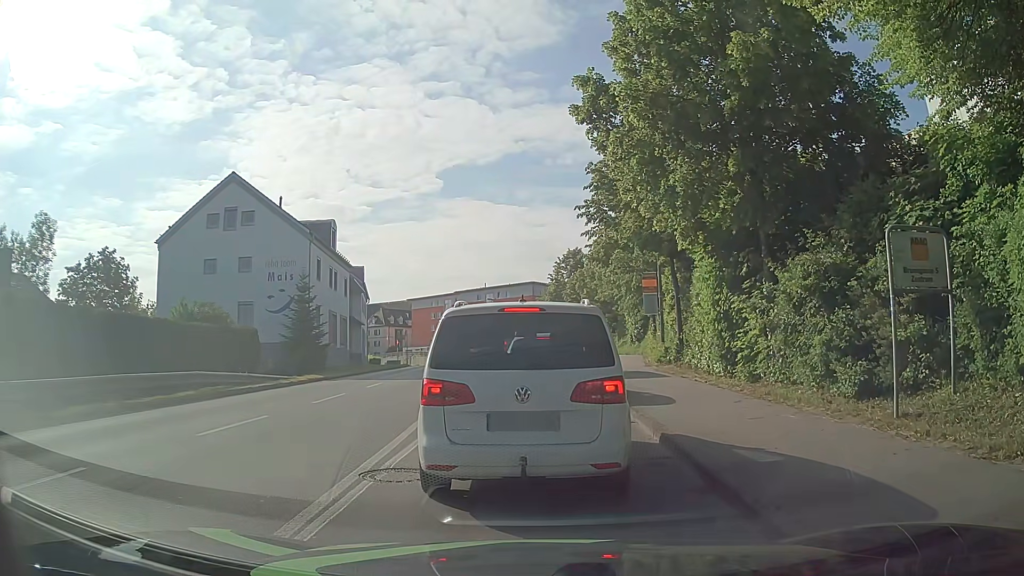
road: tertiary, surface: asphalt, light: Day
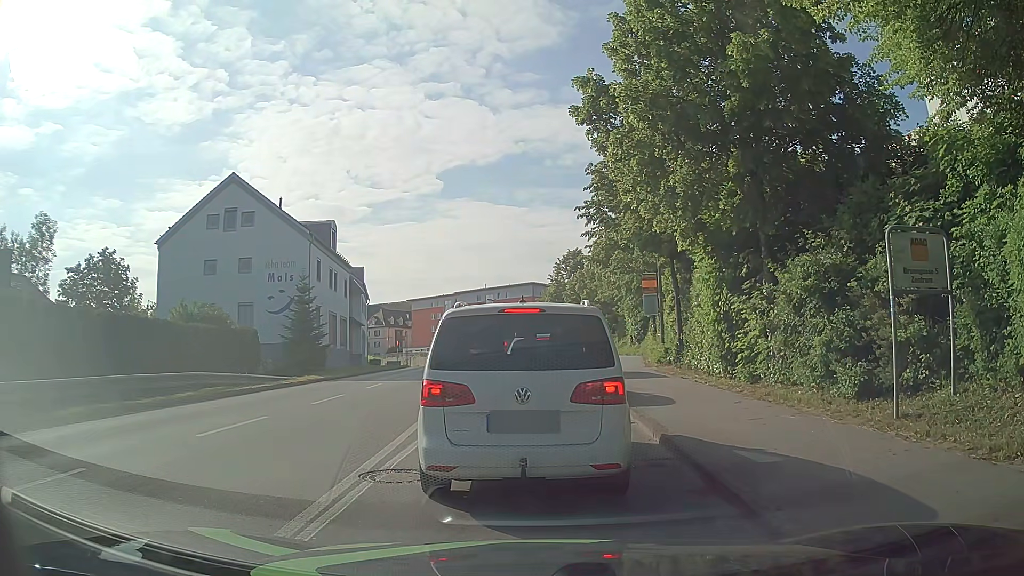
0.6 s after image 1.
(0.0, 0.0) m; 0°
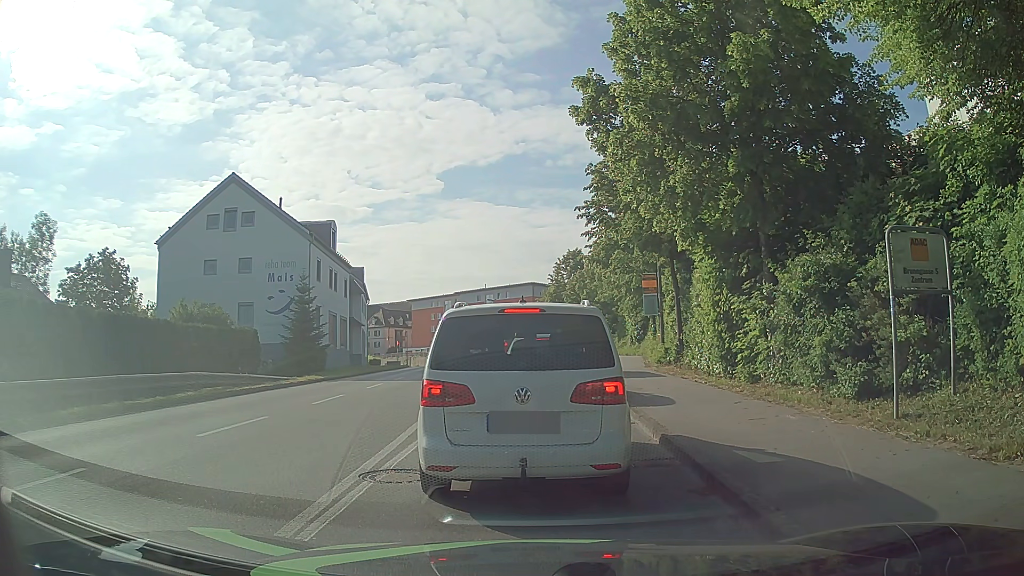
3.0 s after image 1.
(0.0, 0.0) m; 0°
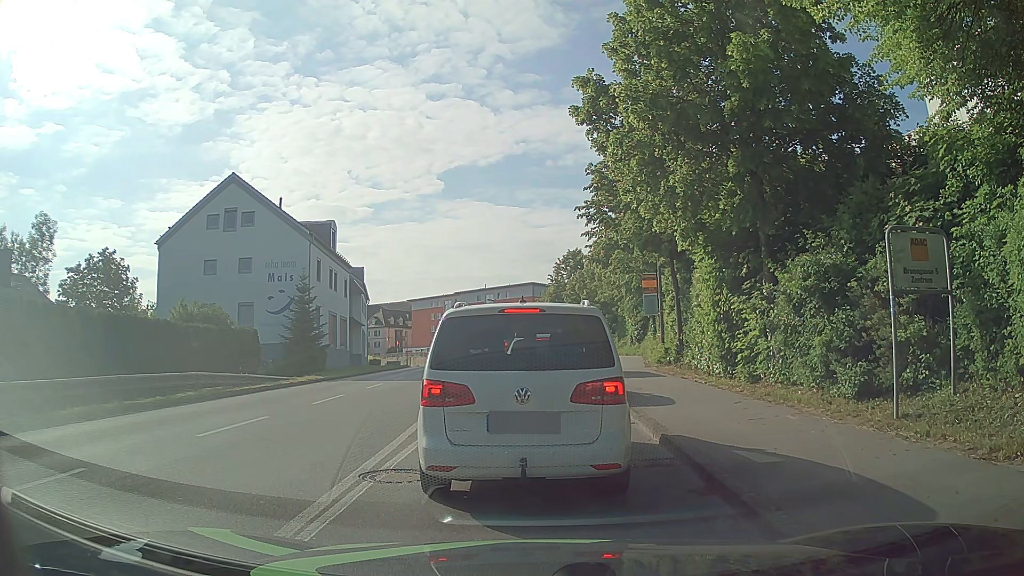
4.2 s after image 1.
(0.0, 0.0) m; 0°
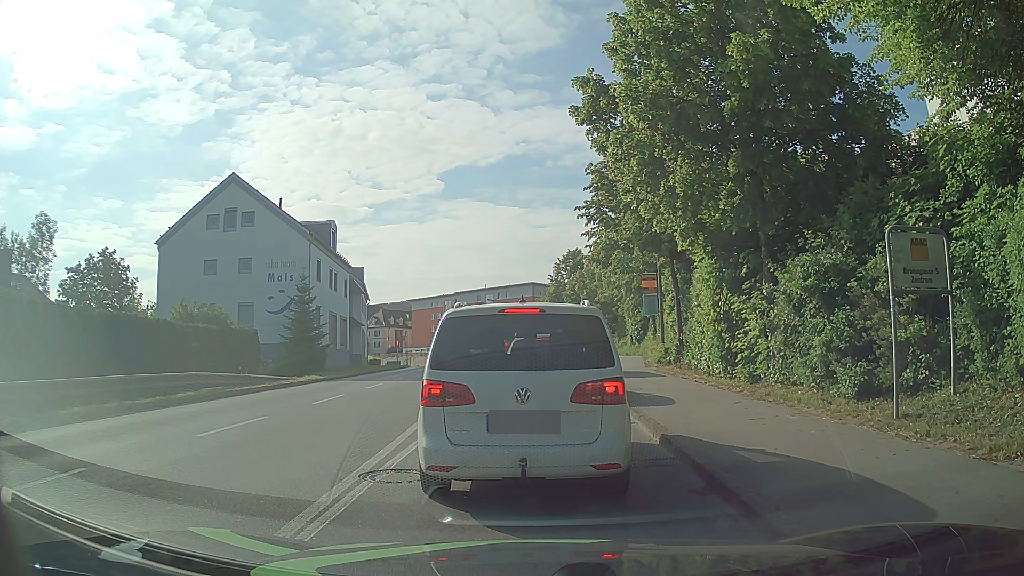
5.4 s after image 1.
(0.0, 0.0) m; 0°
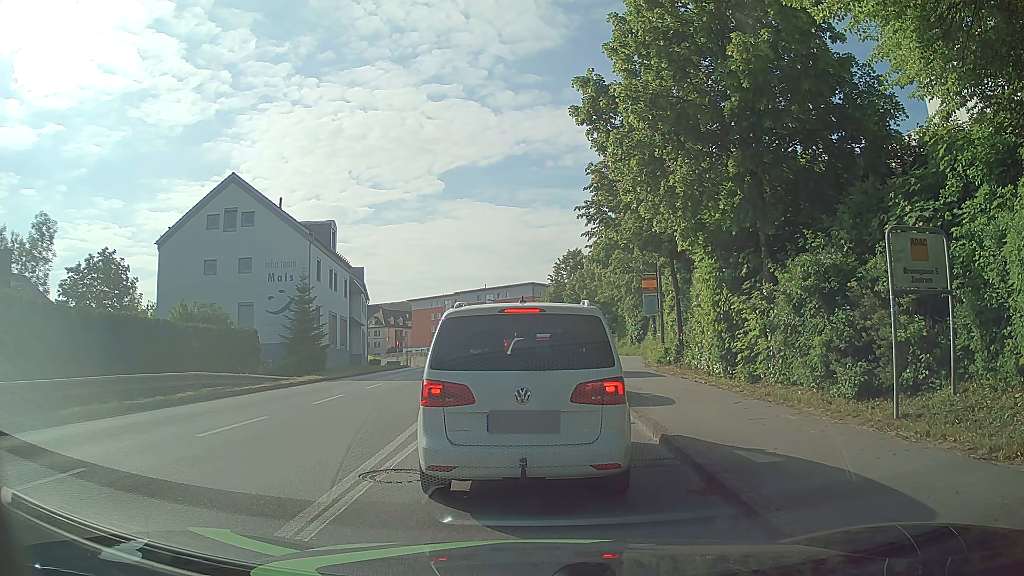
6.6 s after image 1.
(0.0, 0.0) m; 0°
